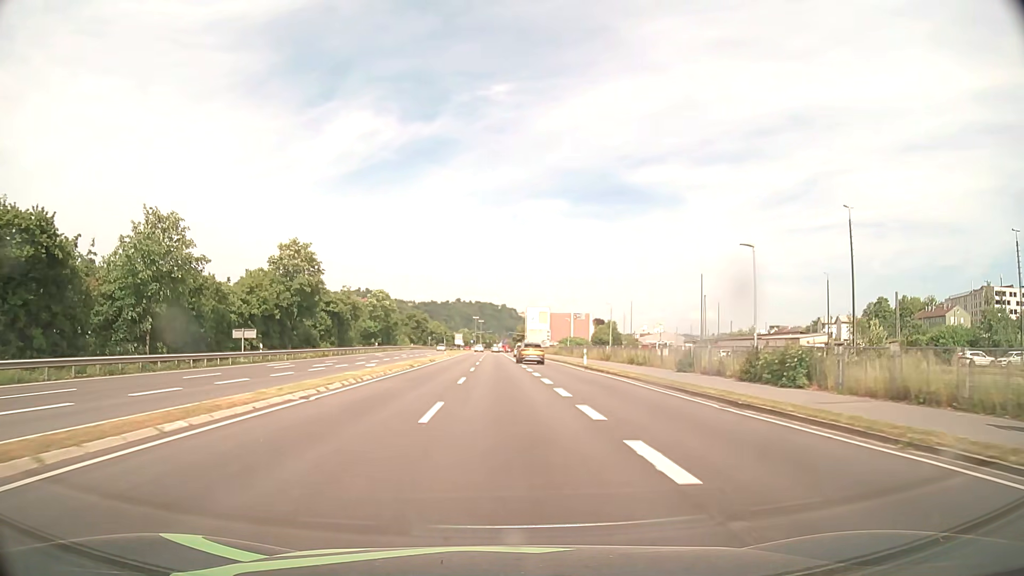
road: primary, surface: asphalt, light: Day
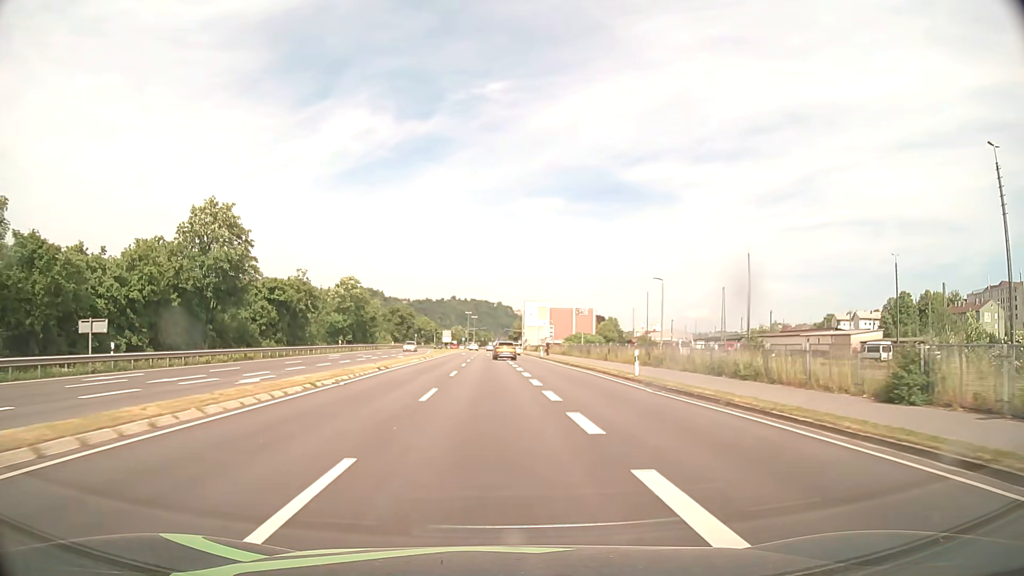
(0.0, +19.9) m; 0°
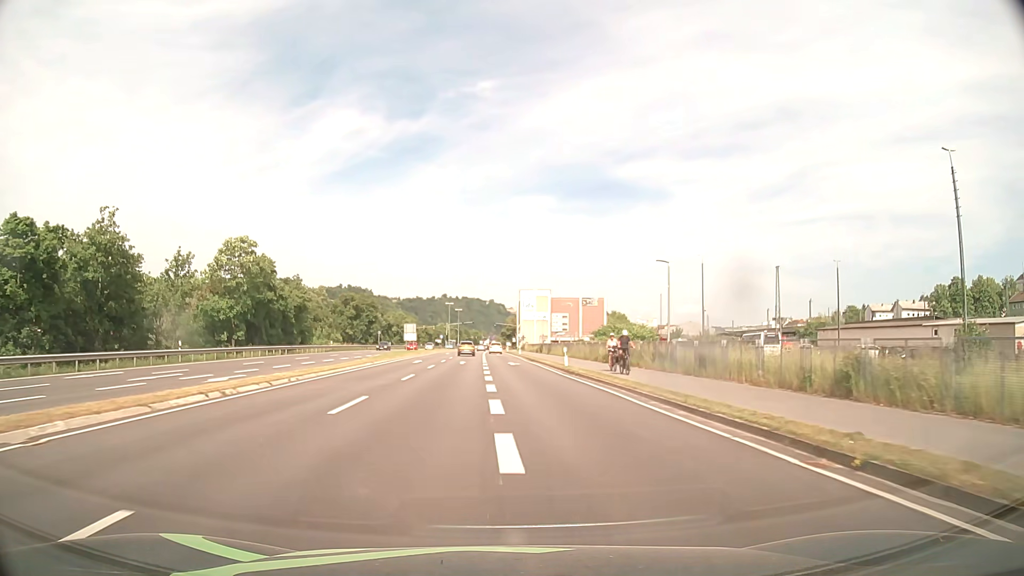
(+0.4, +38.9) m; +1°
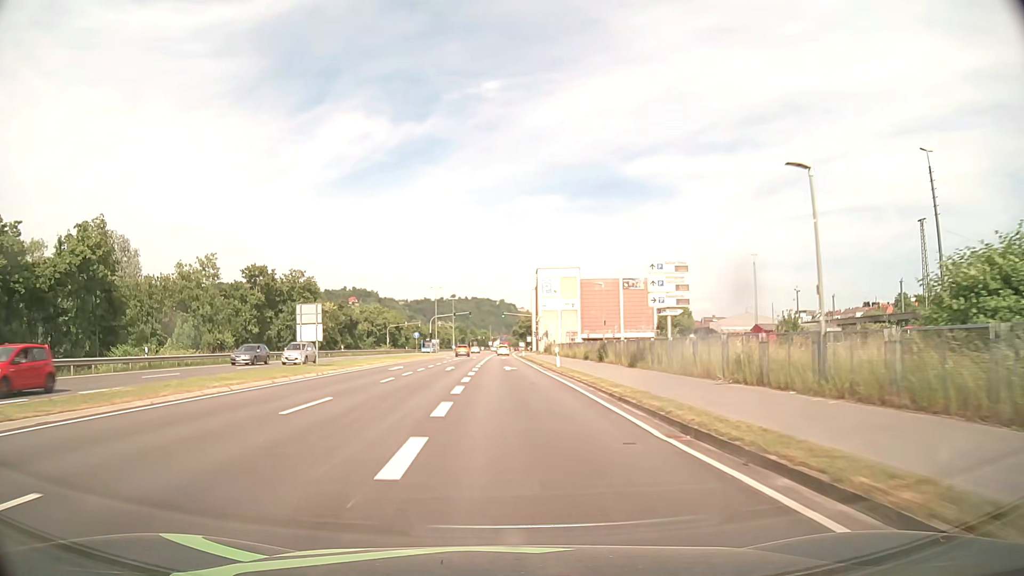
(-0.5, +47.8) m; -1°
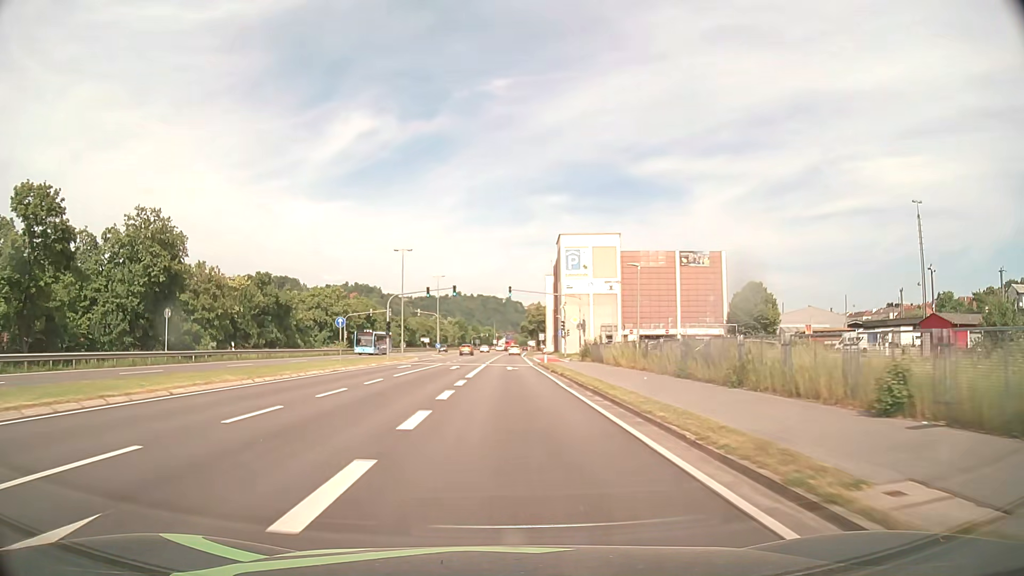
(-0.3, +38.0) m; -1°
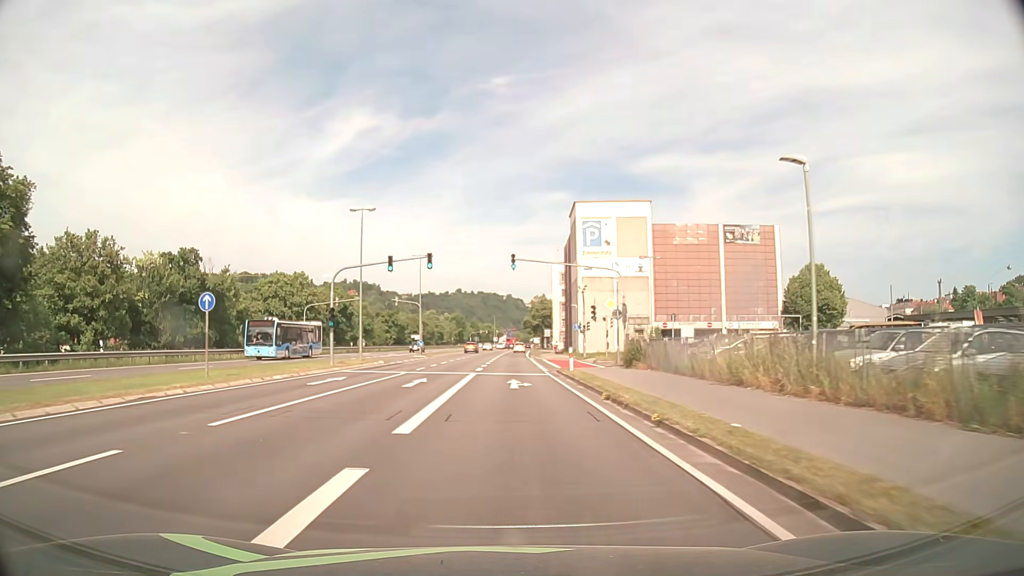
(0.0, +18.5) m; 0°
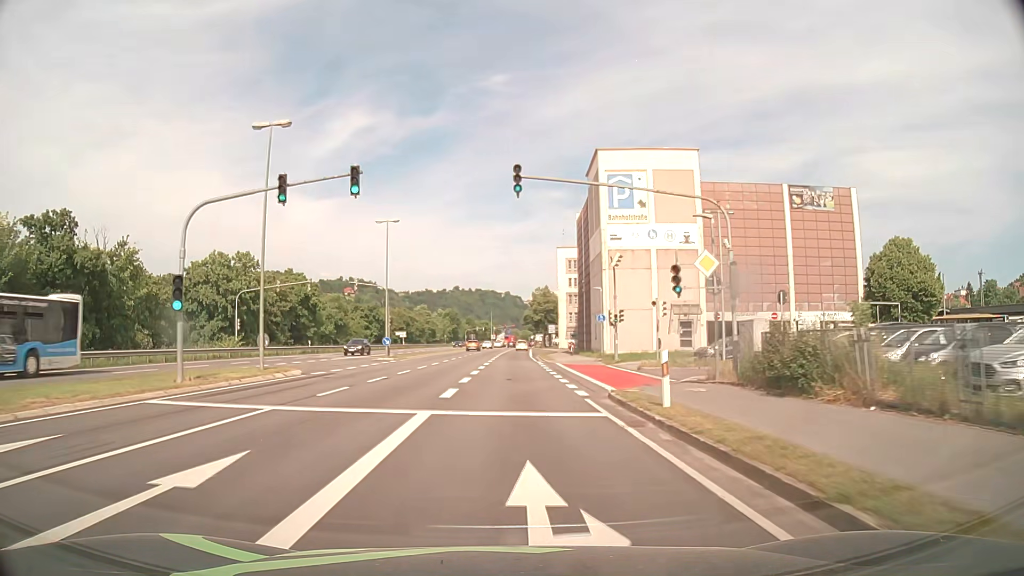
(0.0, +18.2) m; 0°
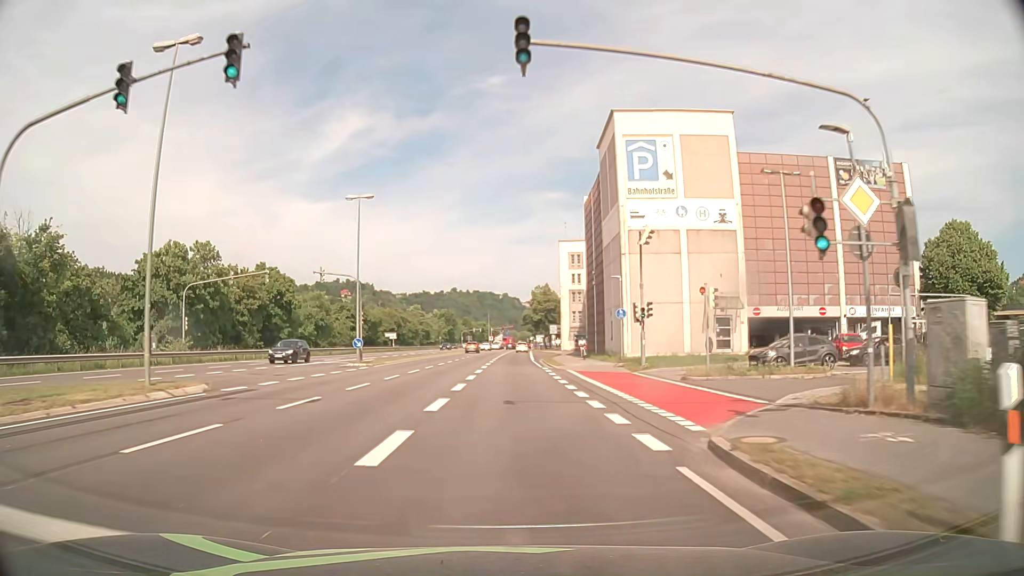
(0.0, +9.1) m; 0°
(0, +10) (0, +20) (0, +30) (0, +40) (0, +50) (0, +60) (+1, +70) (+2, +80) (+2, +90) (+2, +100) m
